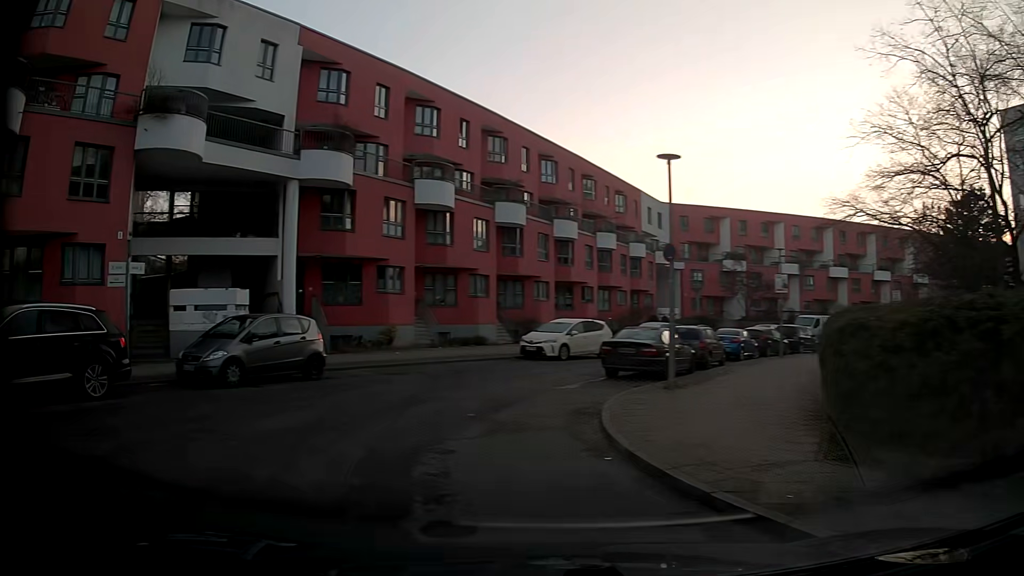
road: residential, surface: asphalt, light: Day
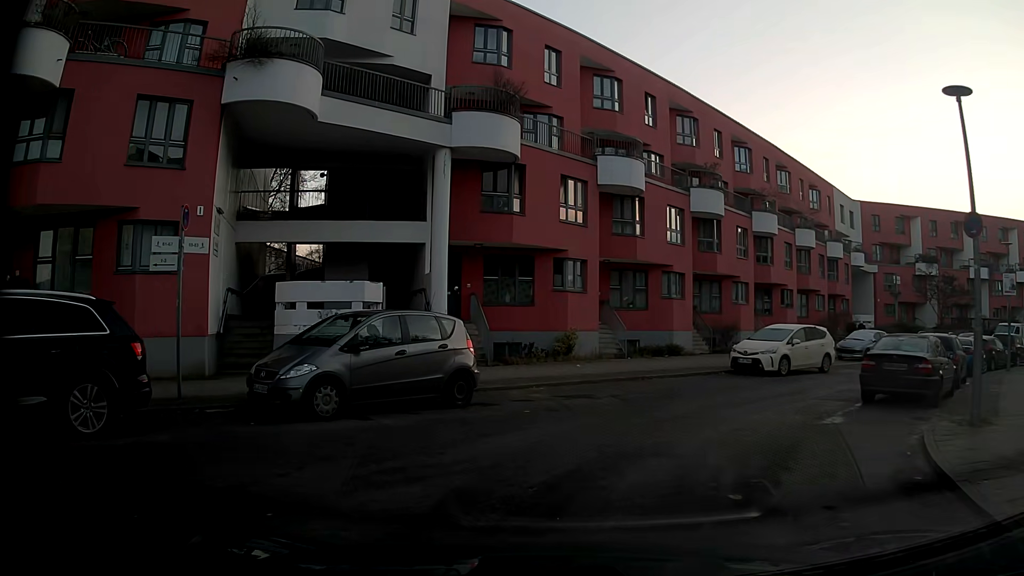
(-1.0, +5.1) m; -17°
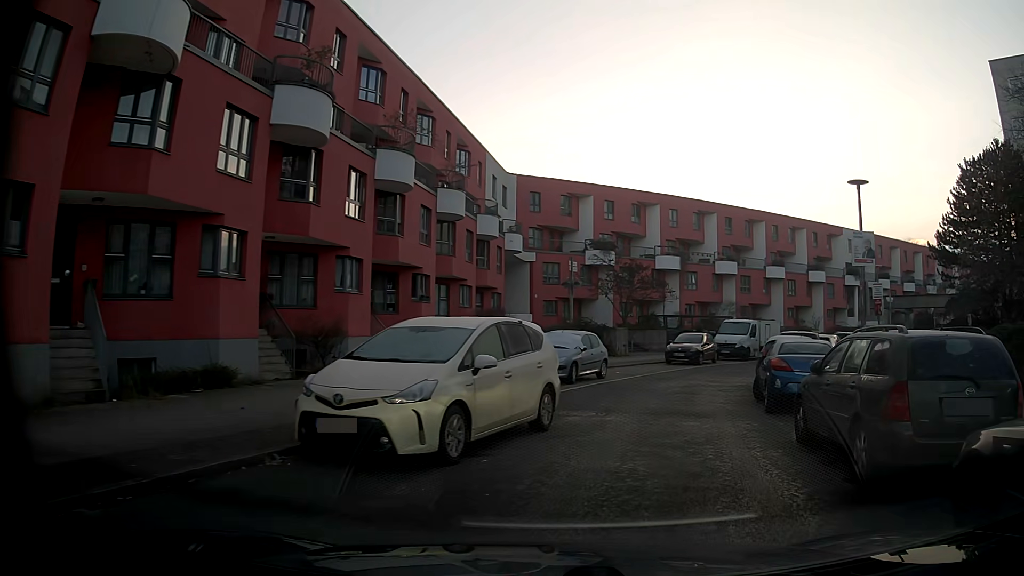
(+3.2, +13.4) m; +33°
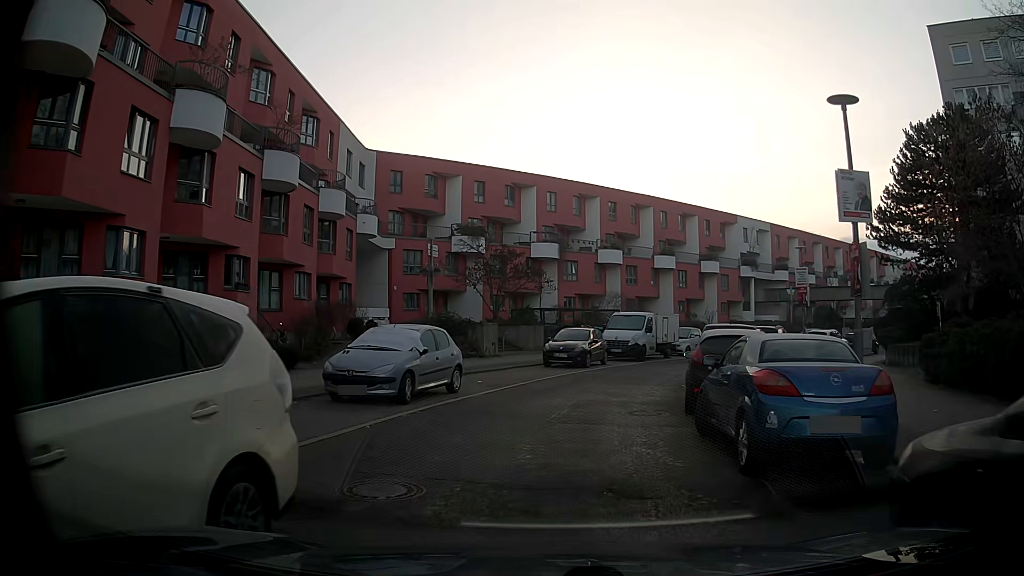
(+0.6, +6.2) m; +10°
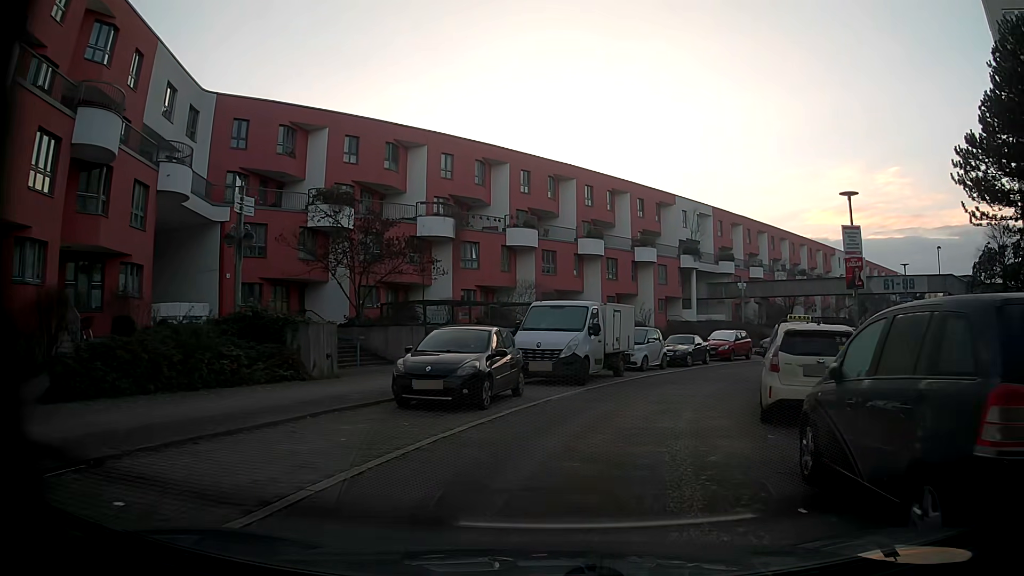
(+0.6, +13.1) m; +7°
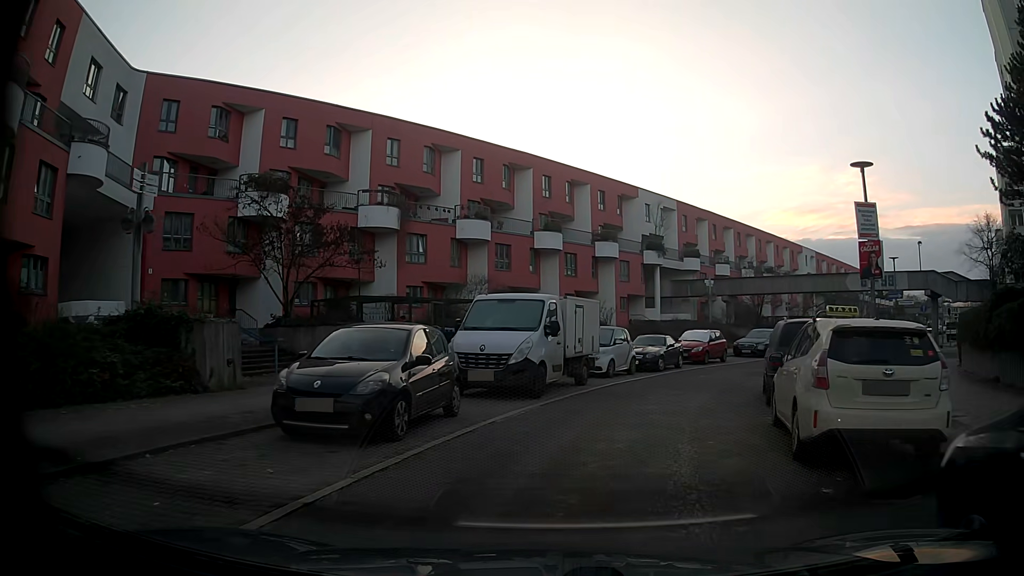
(+0.1, +3.5) m; +5°
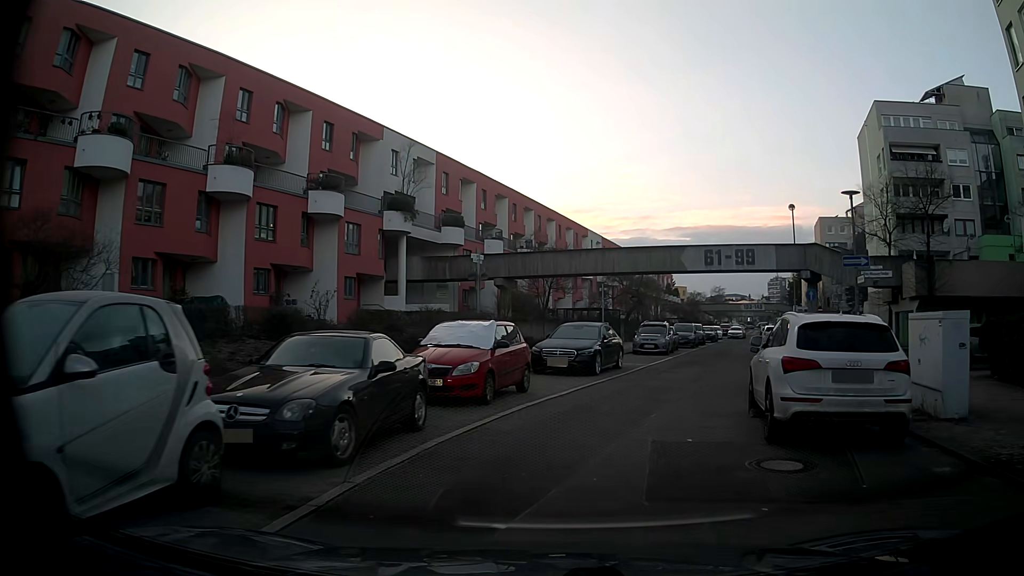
(+2.7, +17.3) m; +20°
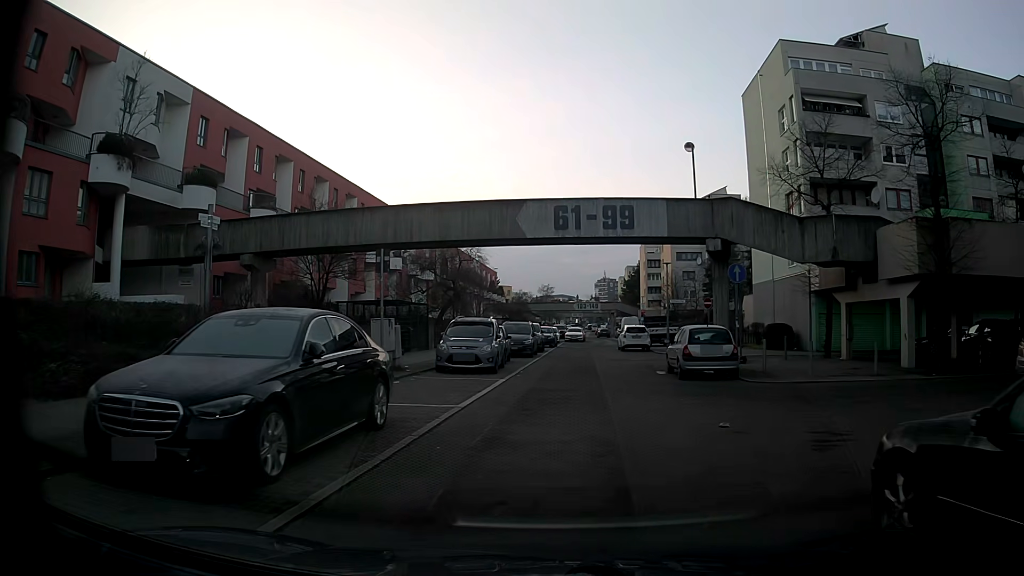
(+1.9, +13.7) m; +16°
